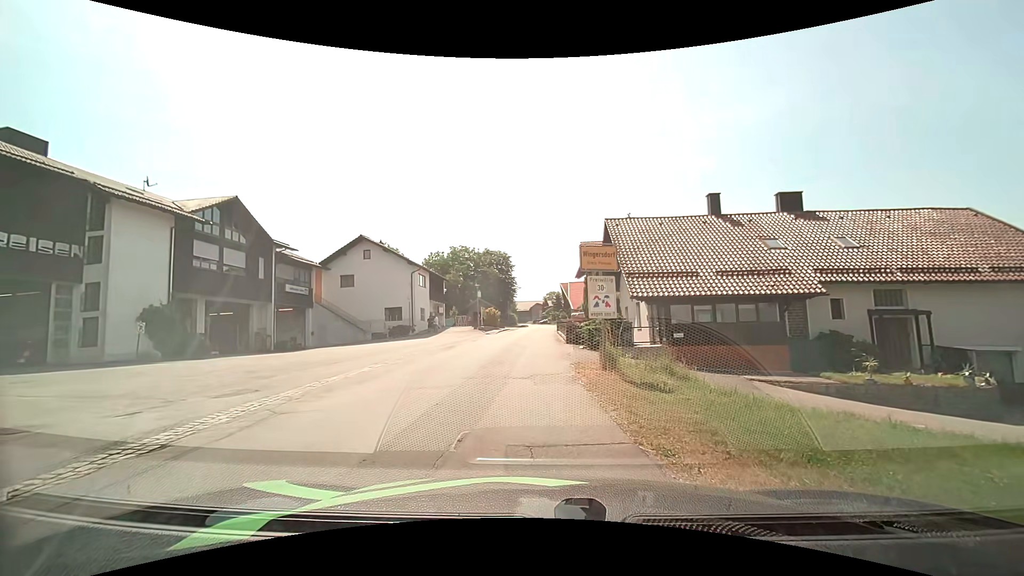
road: unclassified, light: Day
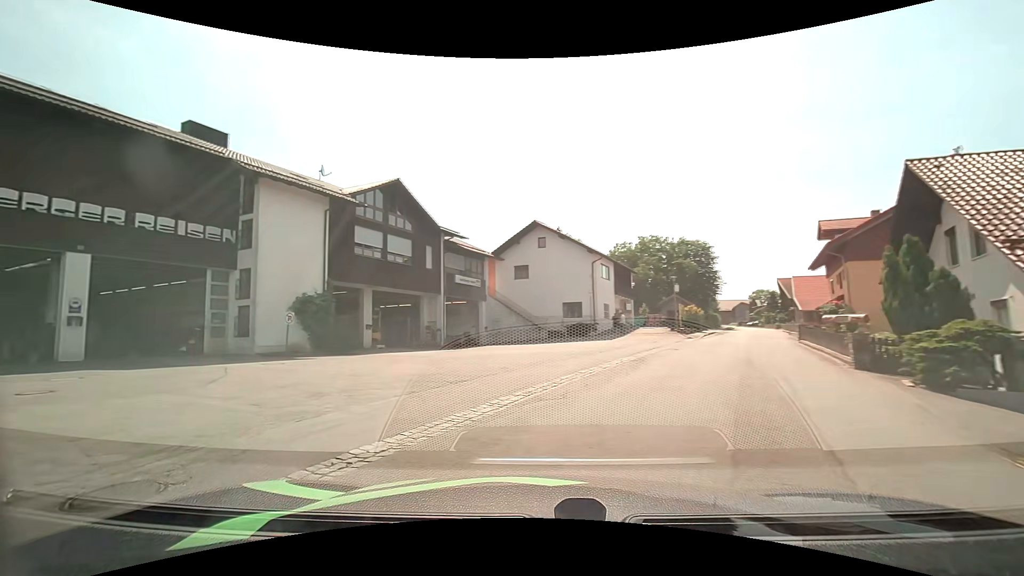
(-0.7, +7.8) m; -23°
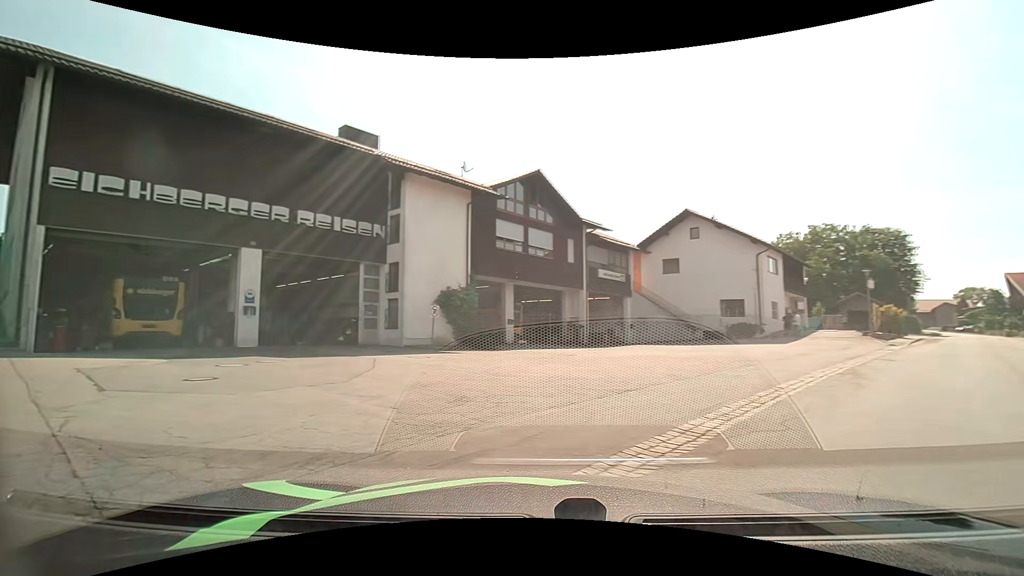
(-0.2, +1.9) m; -15°
